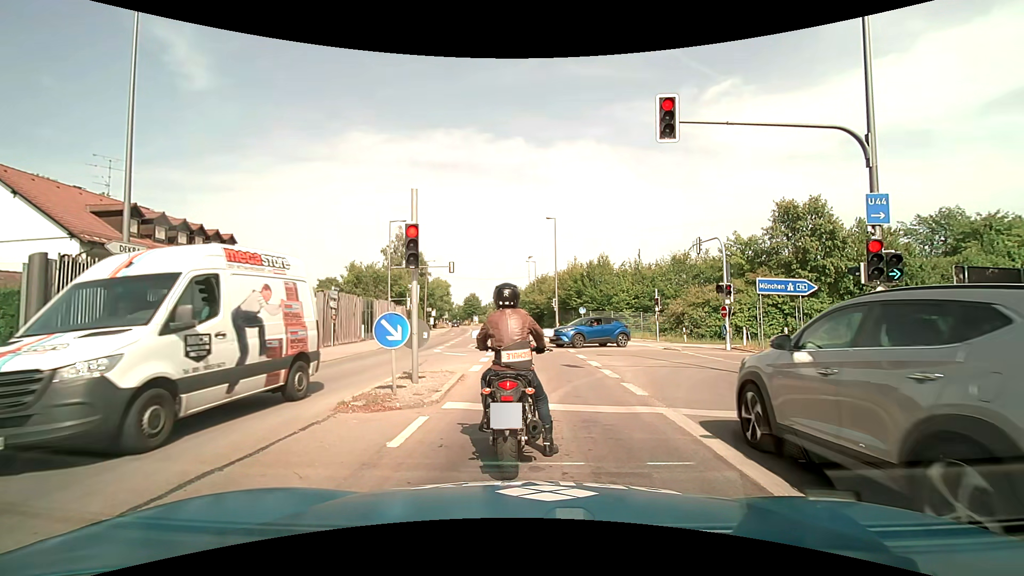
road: secondary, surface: asphalt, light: Day
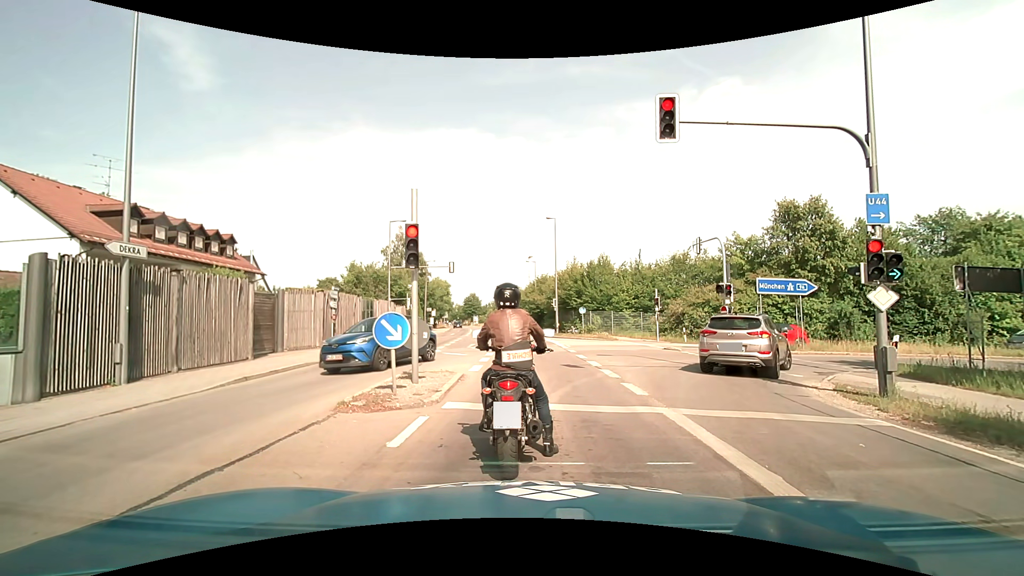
(0.0, 0.0) m; 0°
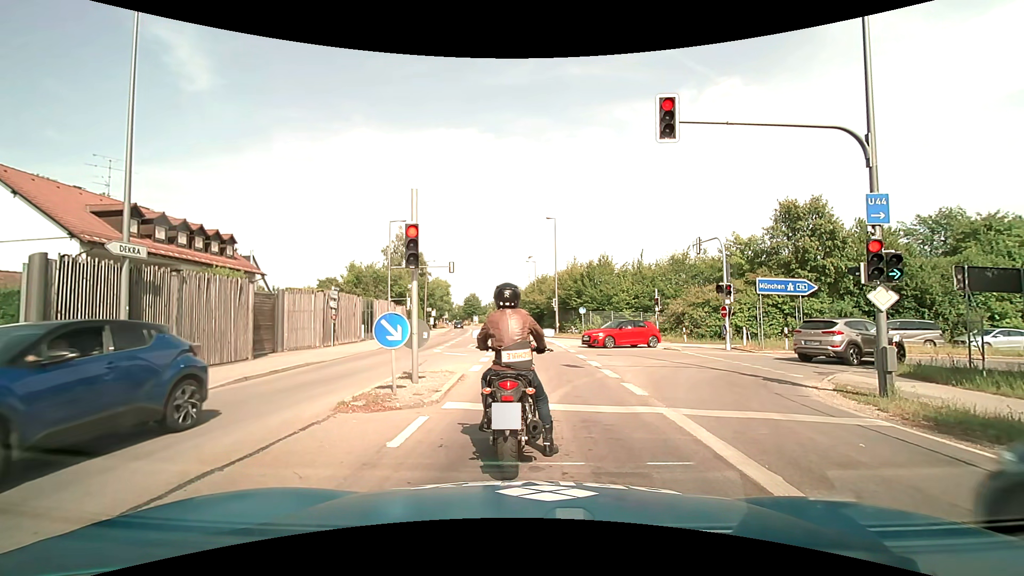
(0.0, 0.0) m; 0°
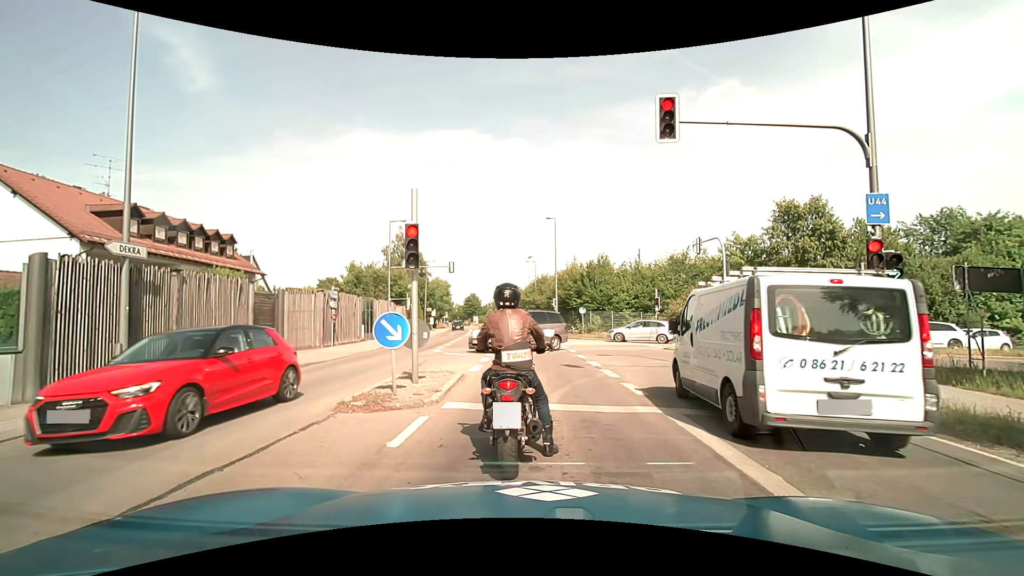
(0.0, 0.0) m; 0°
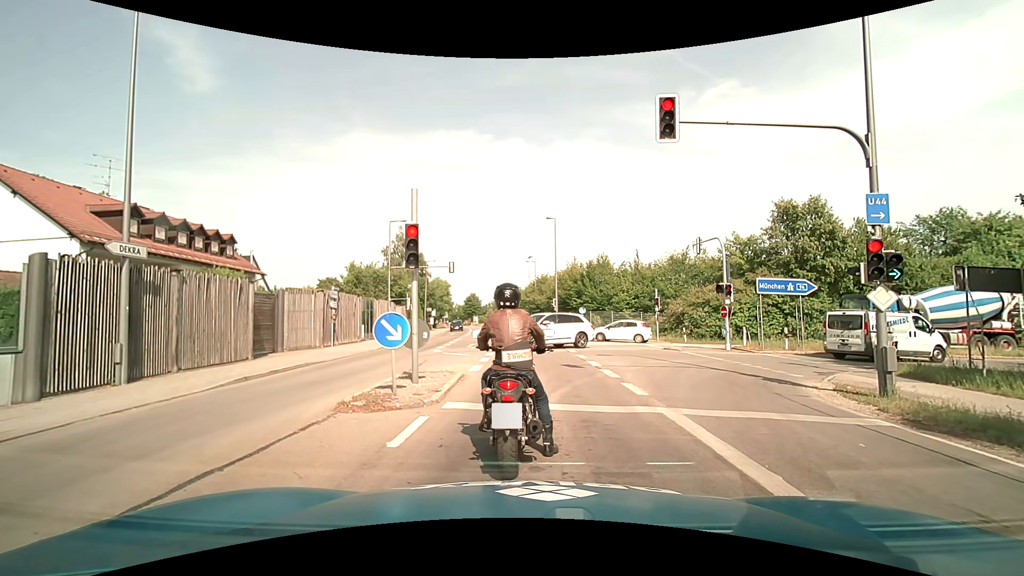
(0.0, 0.0) m; 0°
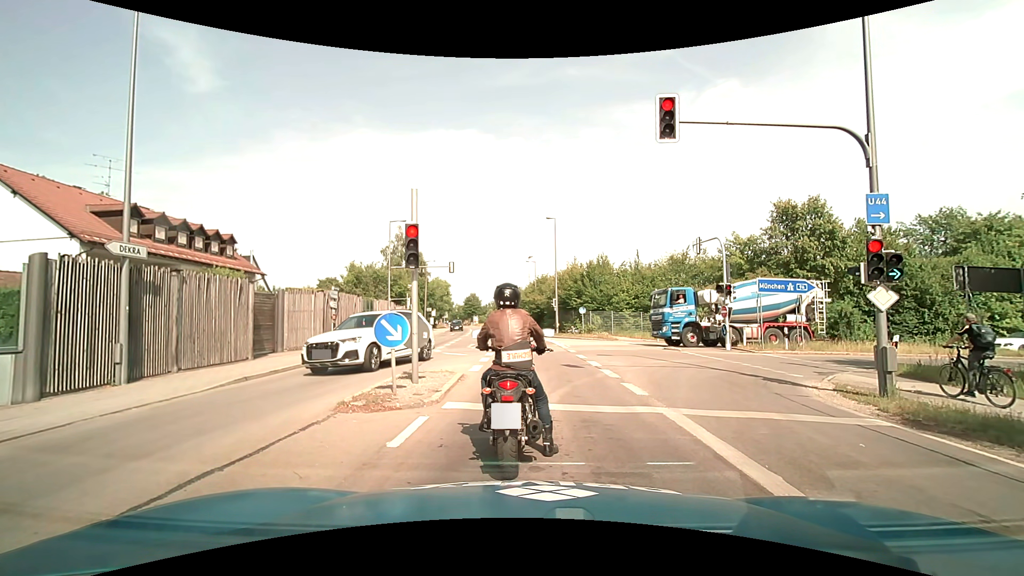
(0.0, 0.0) m; 0°
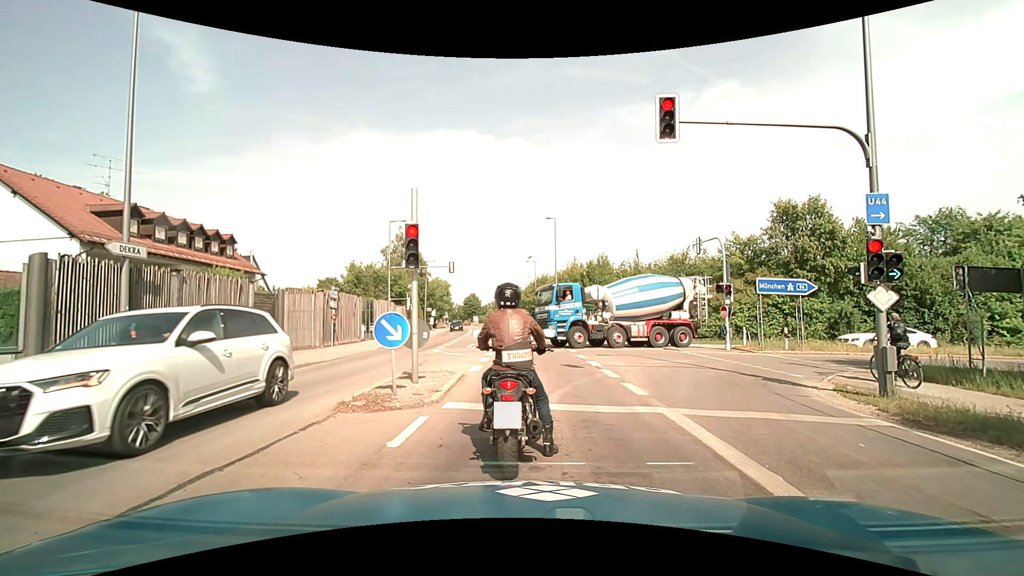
(0.0, 0.0) m; 0°
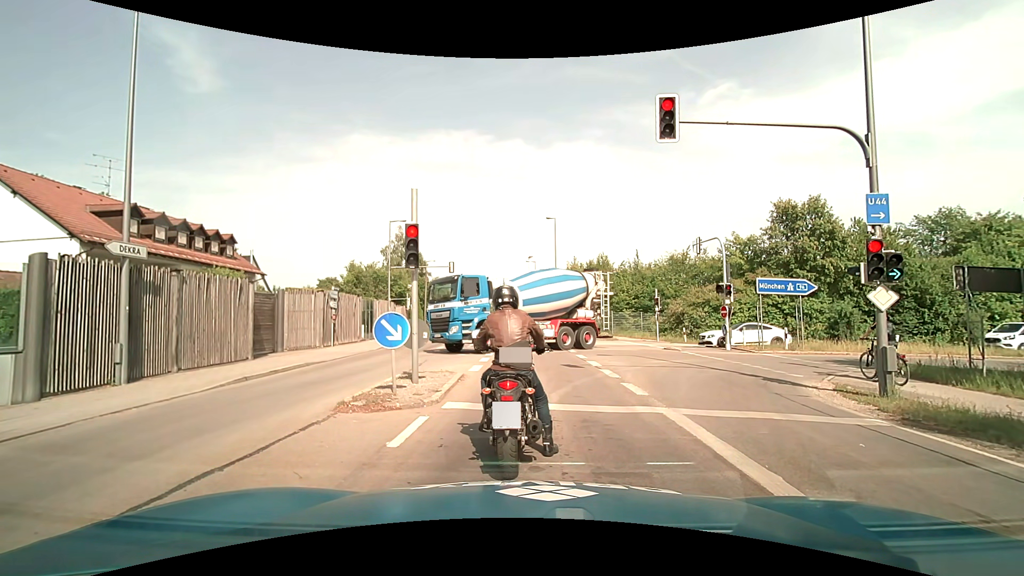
(0.0, 0.0) m; 0°
(0, +10) (0, +20) (-1, +30) (-1, +40) (-2, +50) (-3, +60) (-4, +70) (-6, +80) (-8, +89) (-10, +99) m
